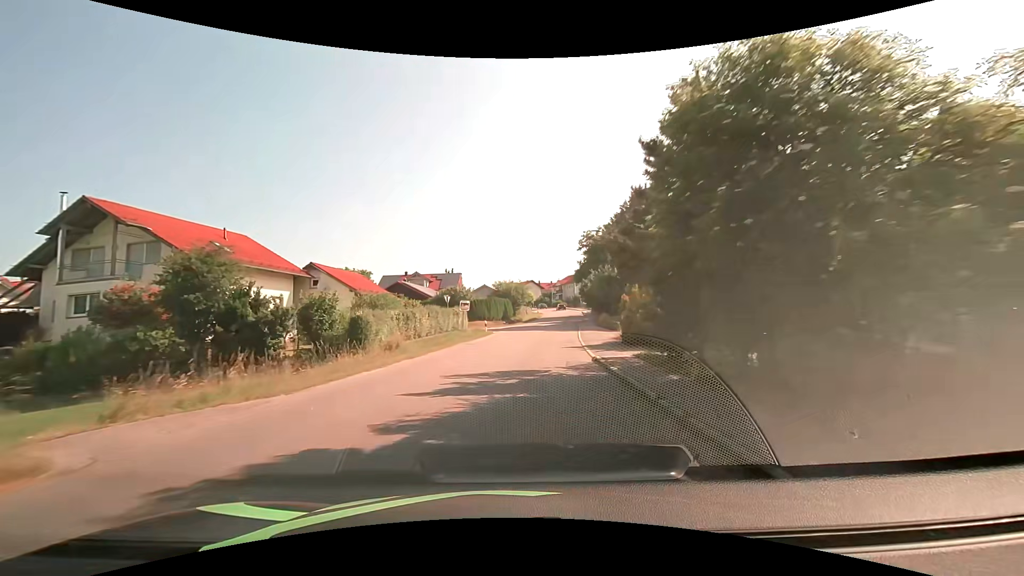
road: tertiary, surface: asphalt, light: Day
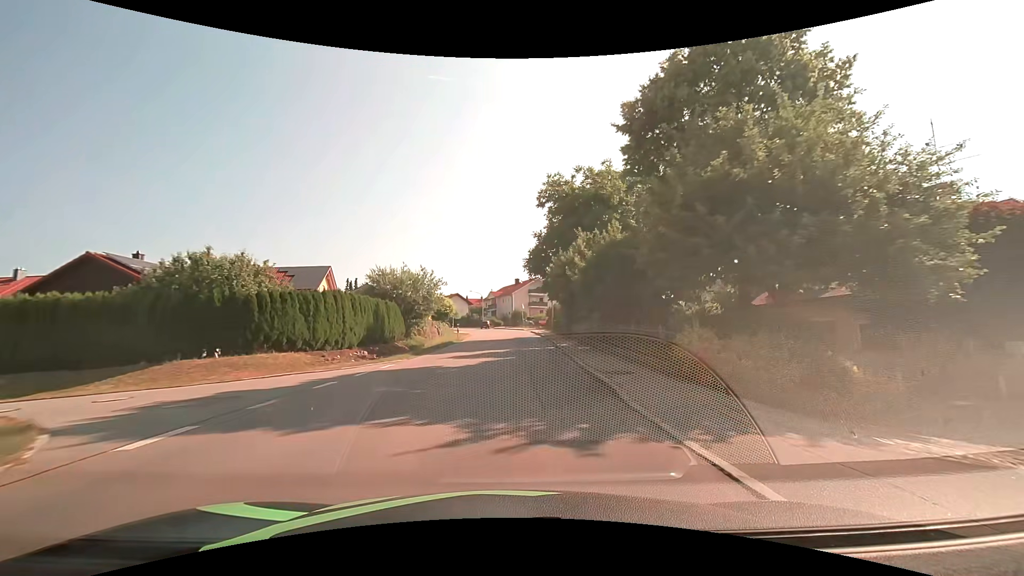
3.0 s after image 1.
(+2.9, +36.7) m; +8°
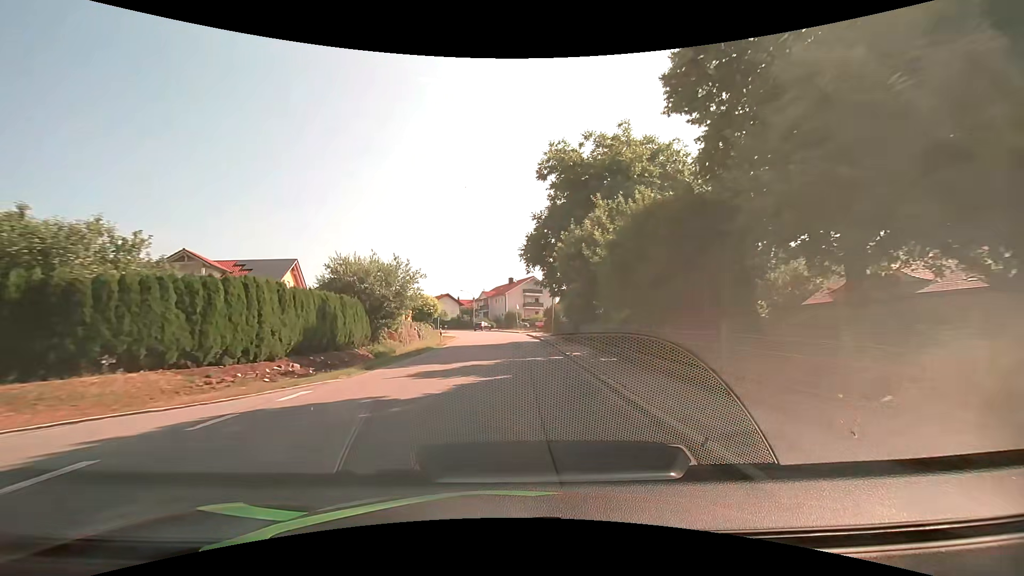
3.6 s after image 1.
(+0.1, +7.3) m; +1°
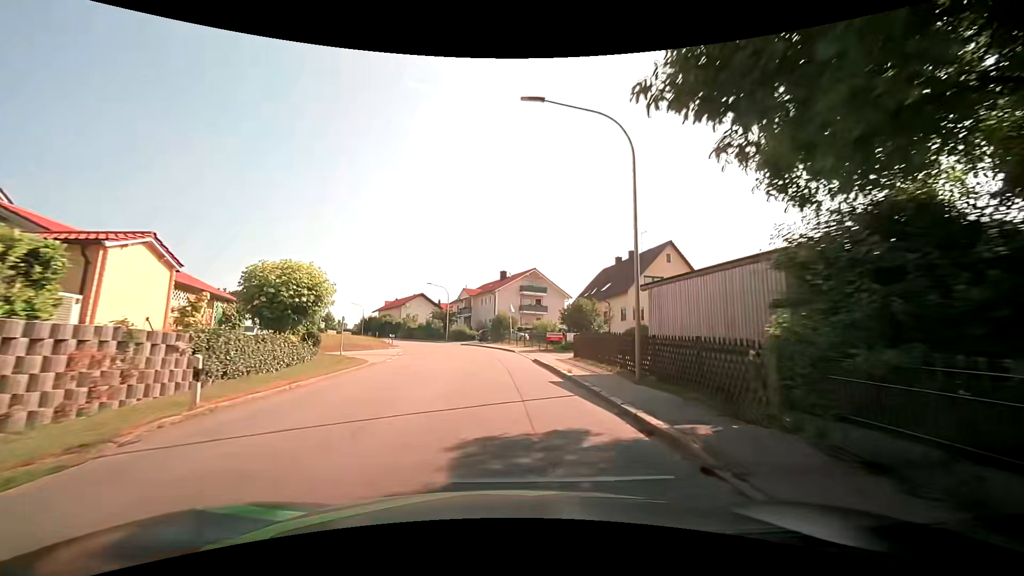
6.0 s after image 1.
(+0.3, +29.2) m; +1°
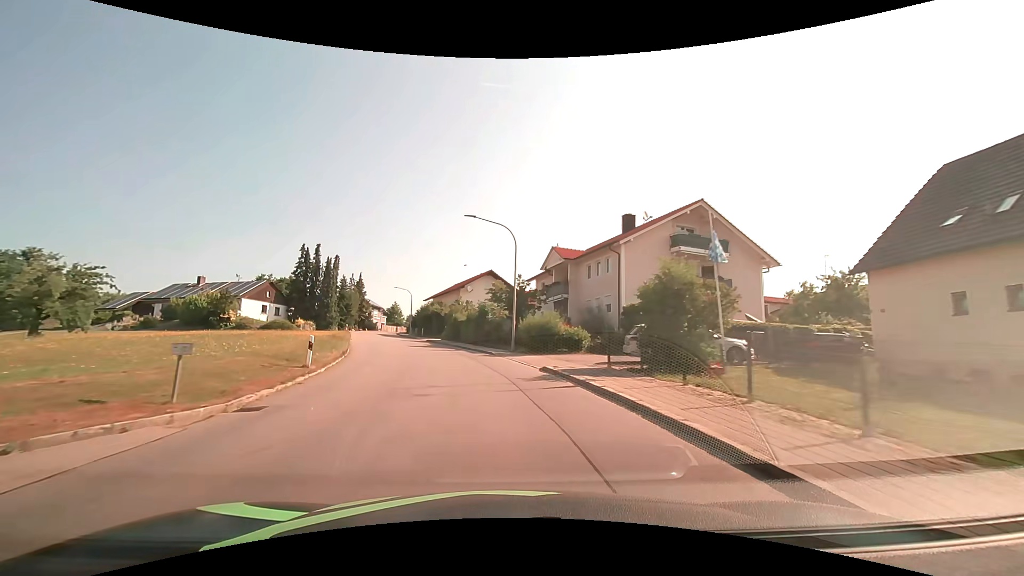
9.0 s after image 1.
(-2.6, +37.1) m; -10°
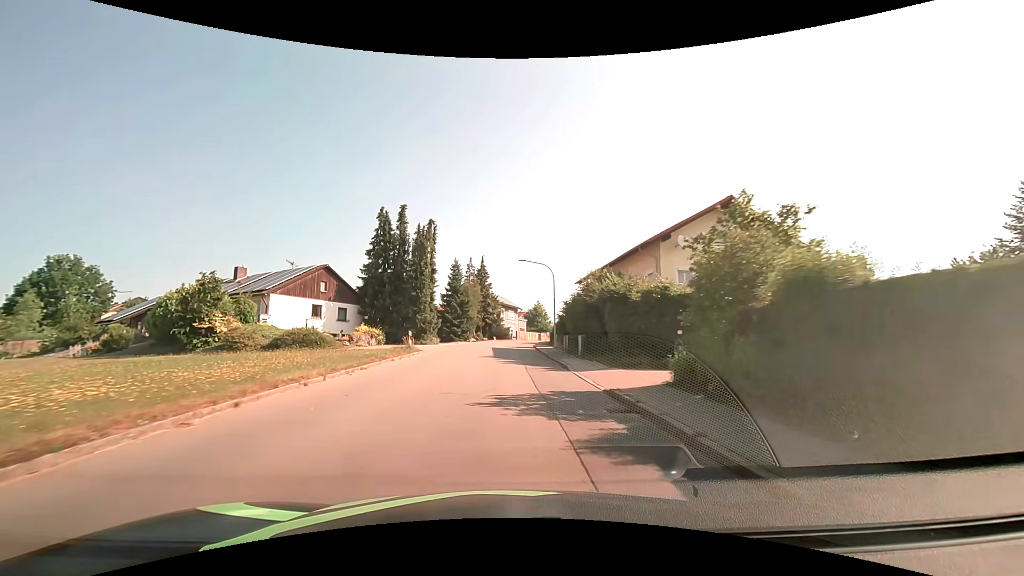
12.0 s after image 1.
(-6.2, +37.2) m; -17°
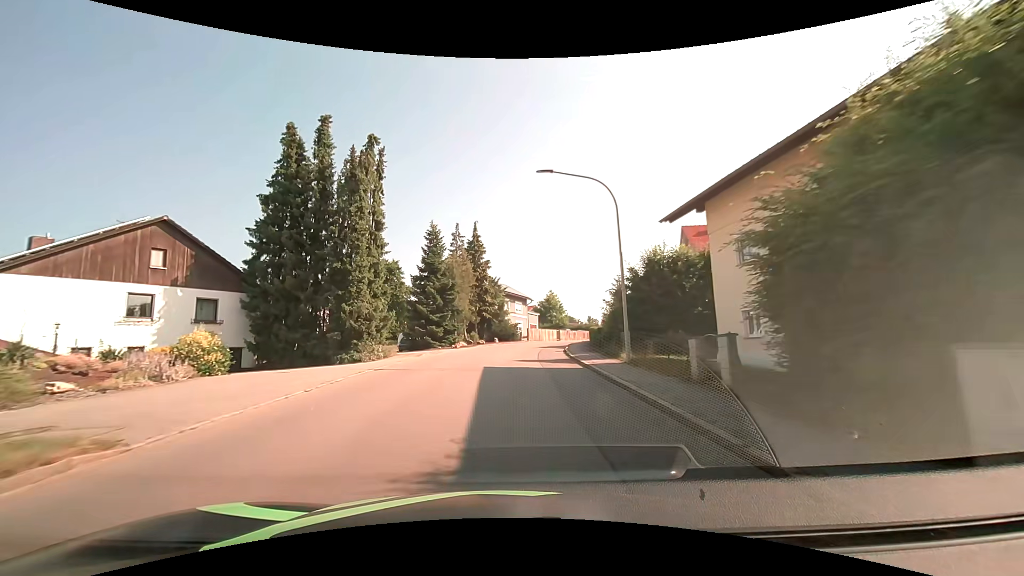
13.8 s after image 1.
(-0.2, +22.9) m; -1°
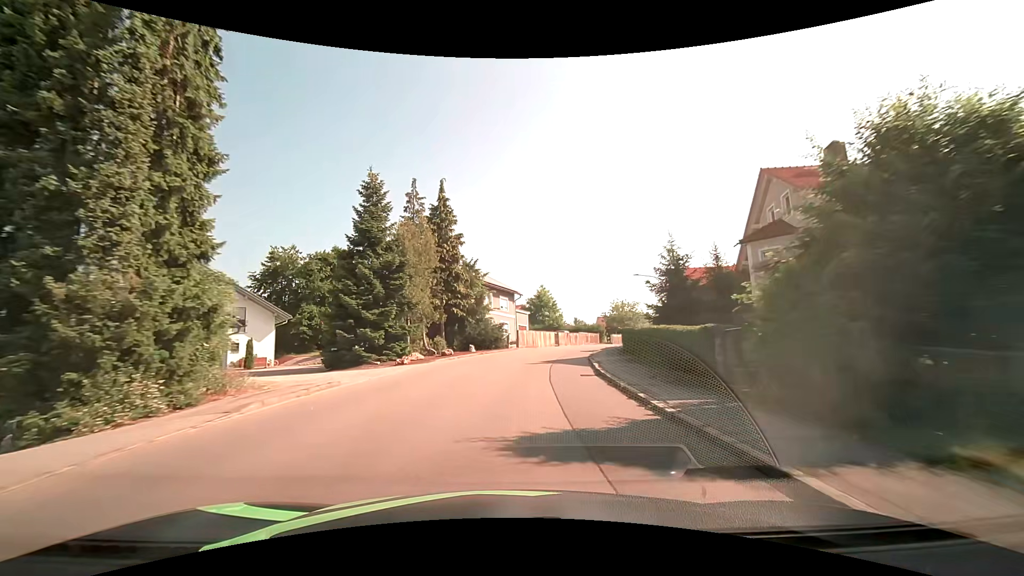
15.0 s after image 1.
(+0.2, +15.3) m; +2°
(0, +10) (+1, +20) (+3, +30) (+6, +39) (+10, +49) (+14, +58) (+19, +66) (+24, +75) (+30, +83) (+35, +92) m
